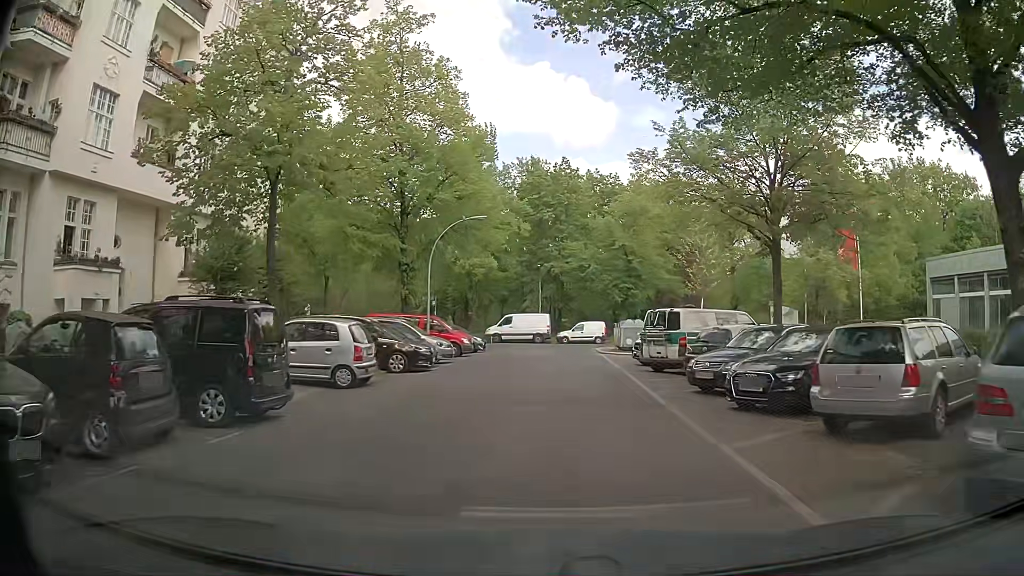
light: Day
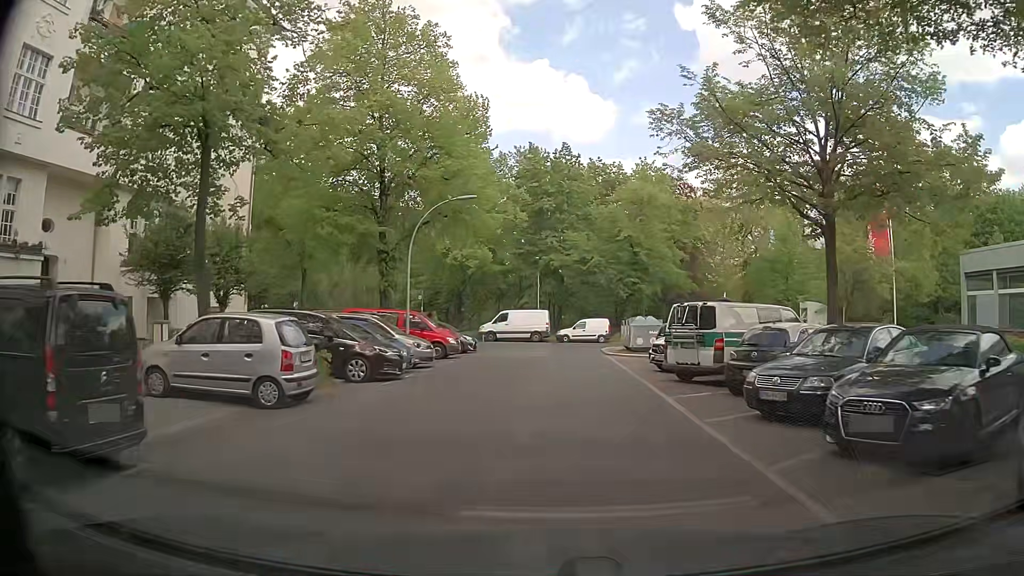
(0.0, +4.3) m; 0°
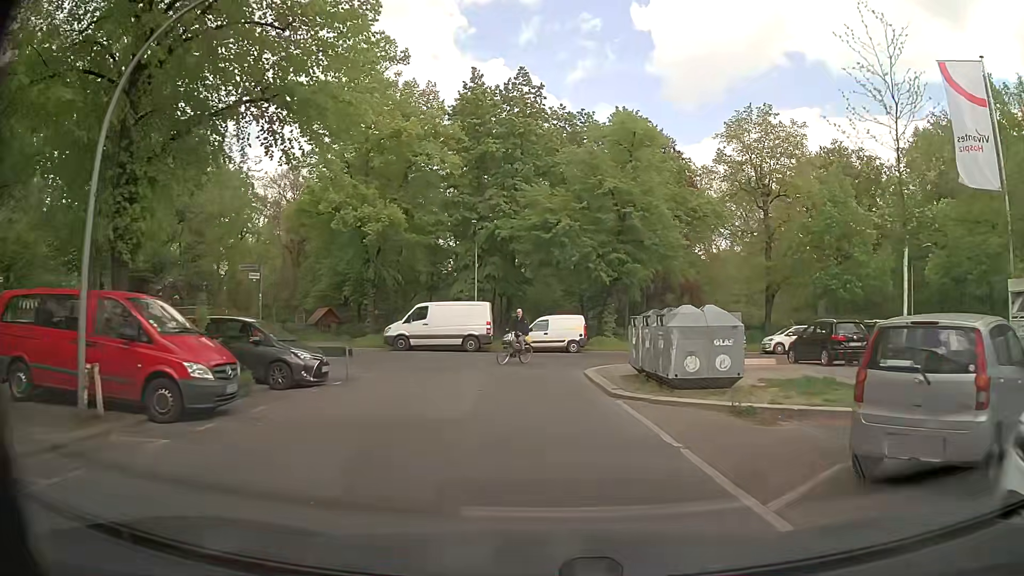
(+0.6, +17.7) m; +3°
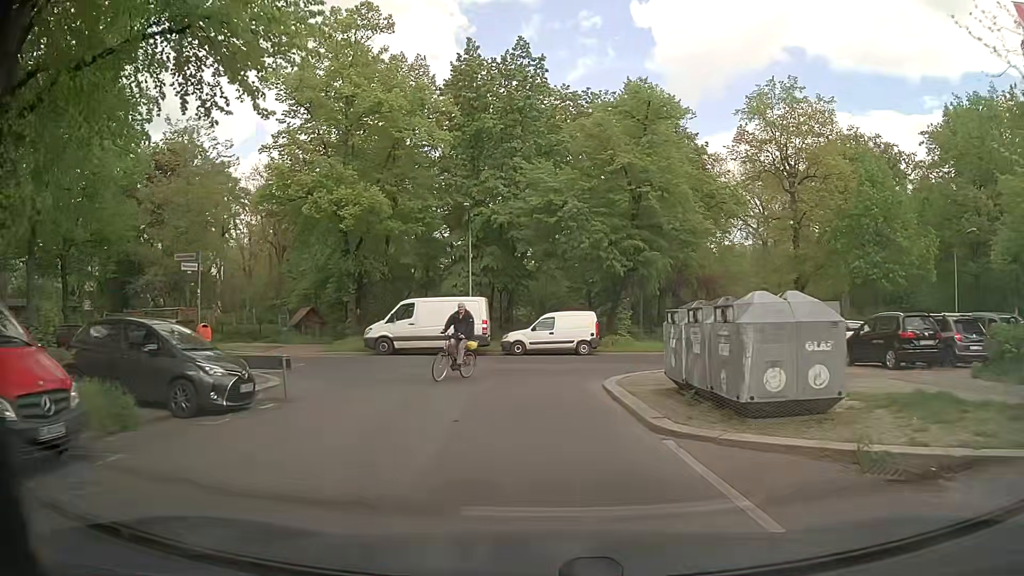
(+0.1, +4.4) m; +1°
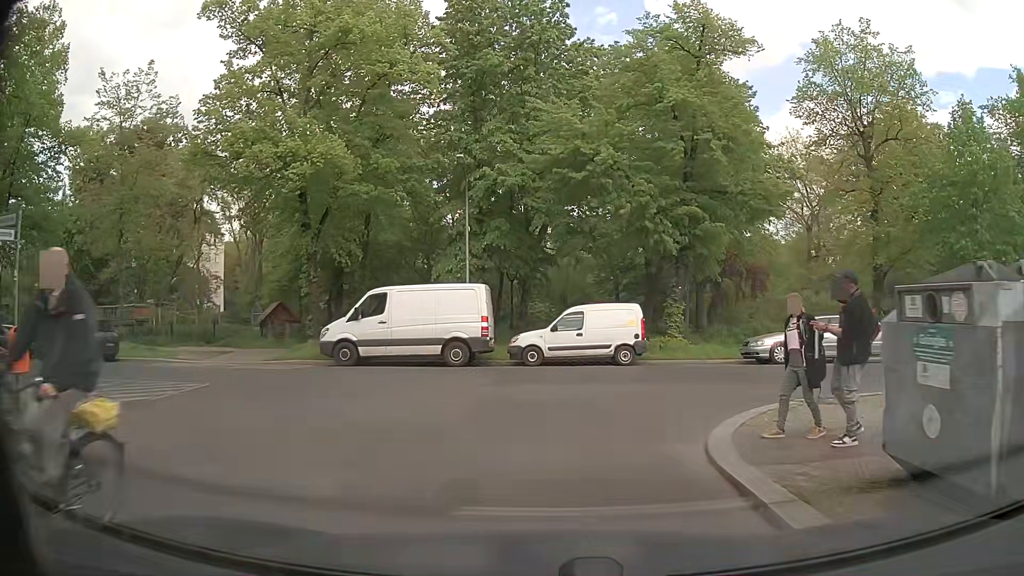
(-0.1, +7.6) m; -2°
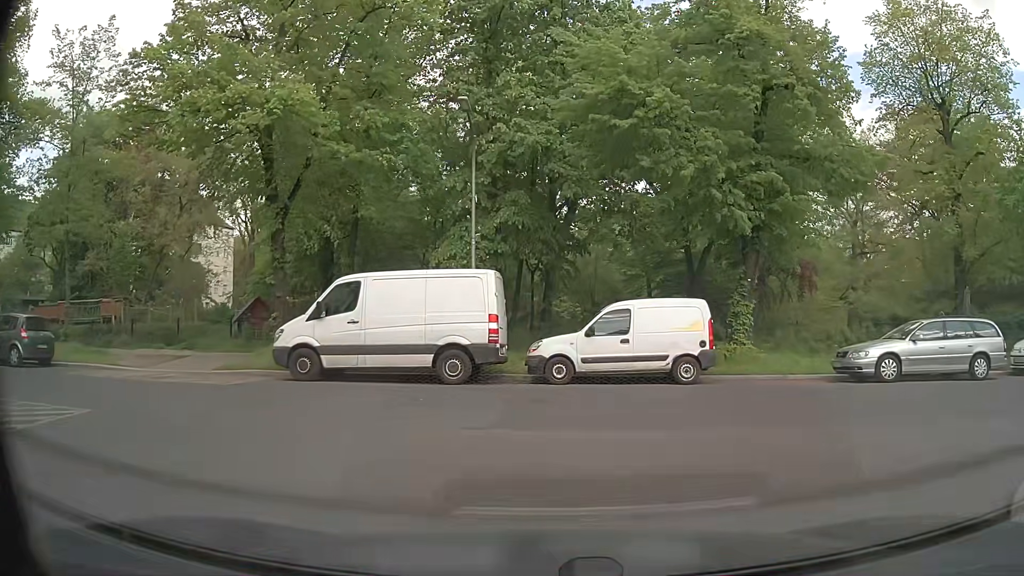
(-0.1, +5.1) m; -2°
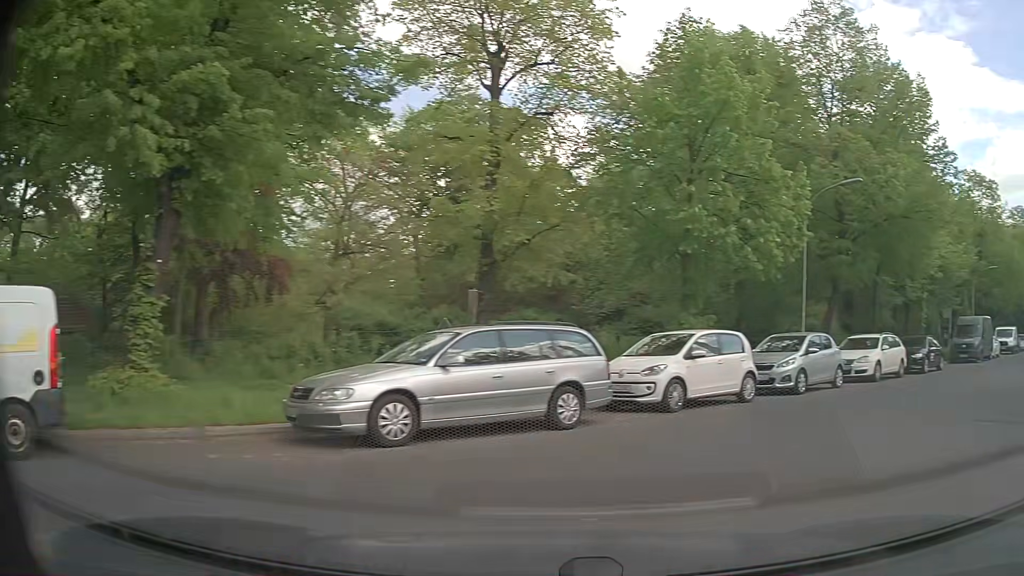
(+2.0, +7.3) m; +43°
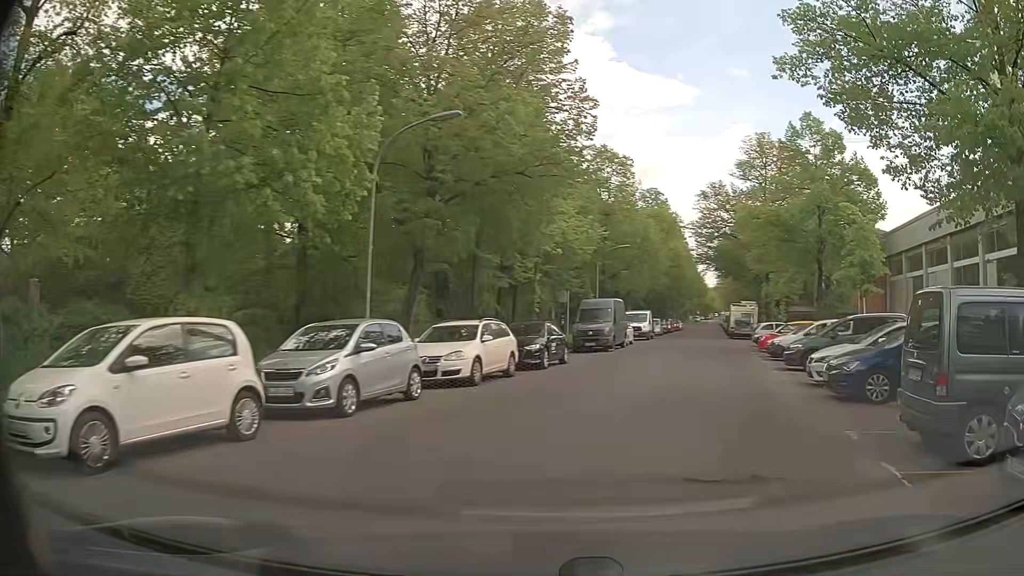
(+2.0, +5.7) m; +34°
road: residential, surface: asphalt
(+2, +10) (+4, +19) (+7, +29) (+10, +39) (+12, +48) (+15, +58) (+18, +68) (+20, +77) (+23, +87) (+26, +97) m
